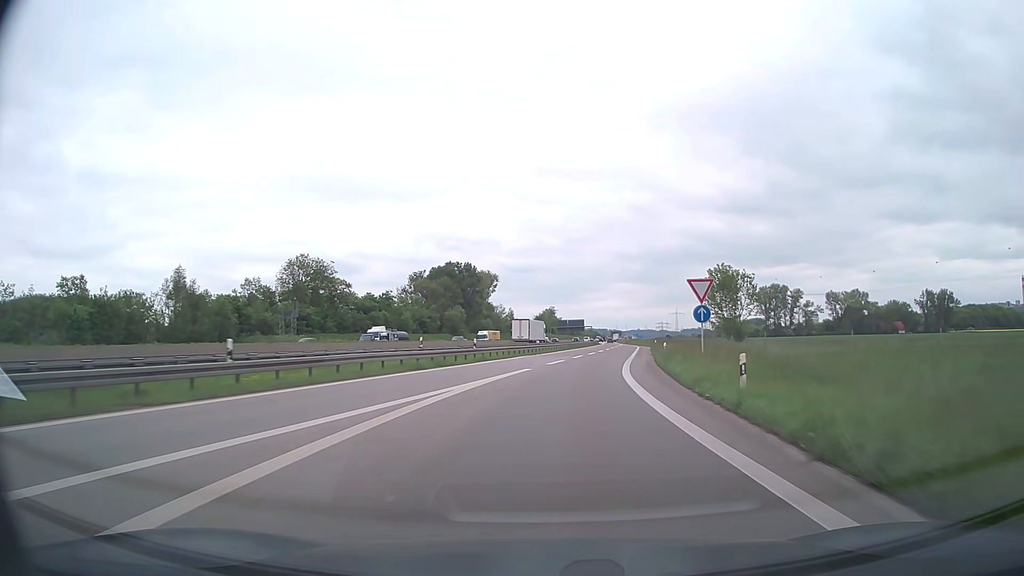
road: motorway_link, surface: asphalt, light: Day
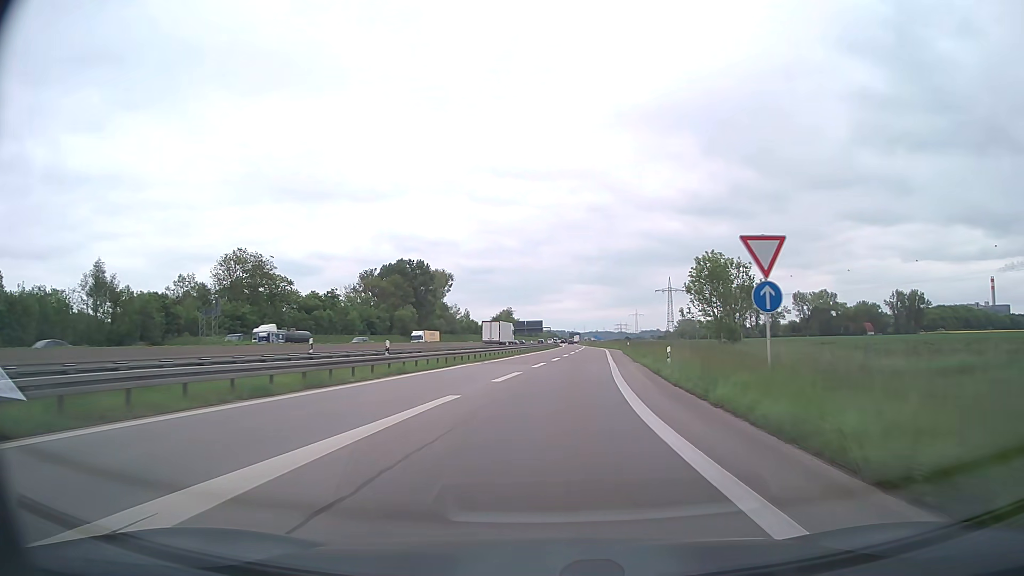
(+0.4, +13.0) m; +4°
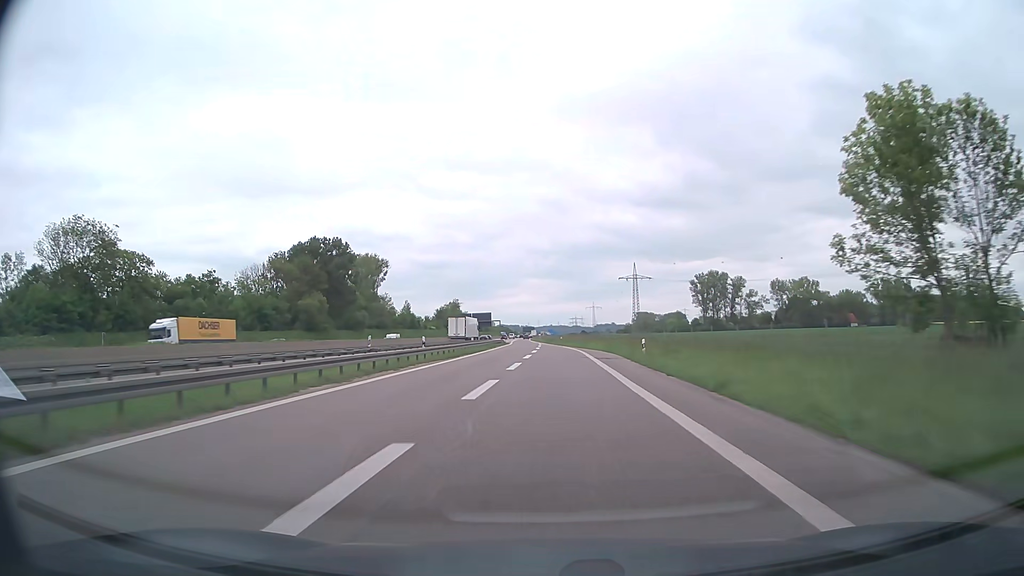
(+2.5, +43.6) m; +4°
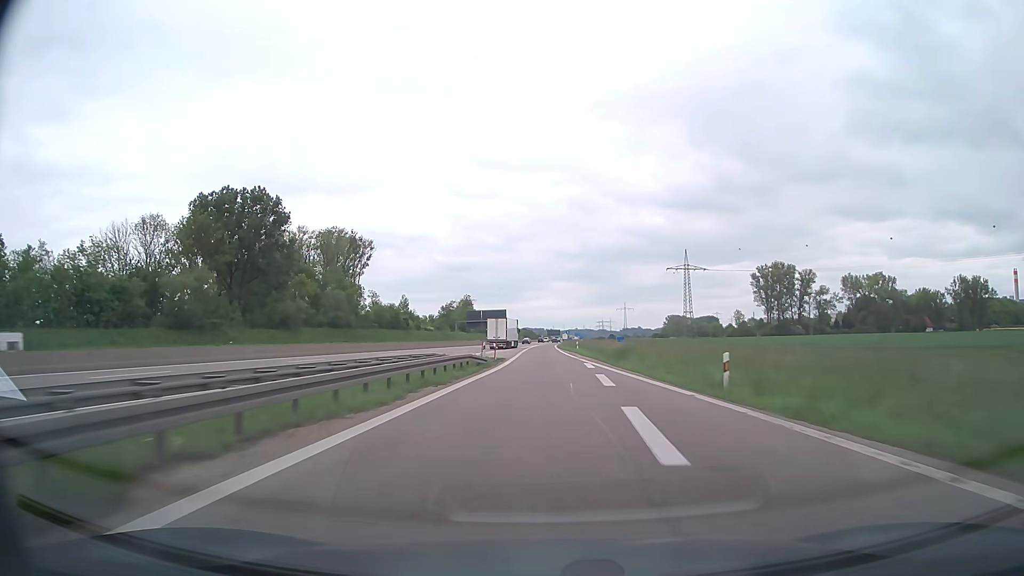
(-1.7, +67.9) m; -2°
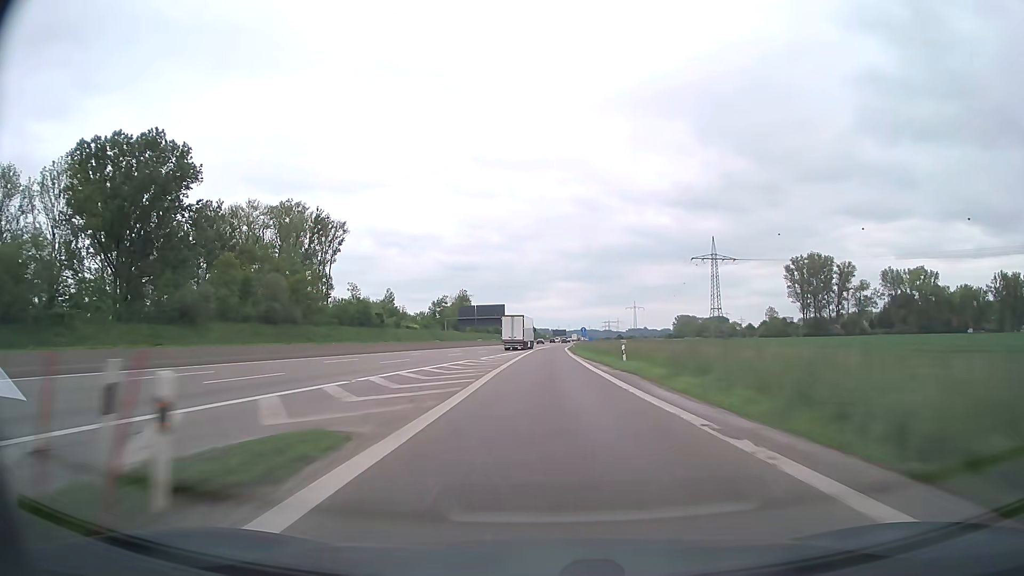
(-0.1, +37.5) m; 0°
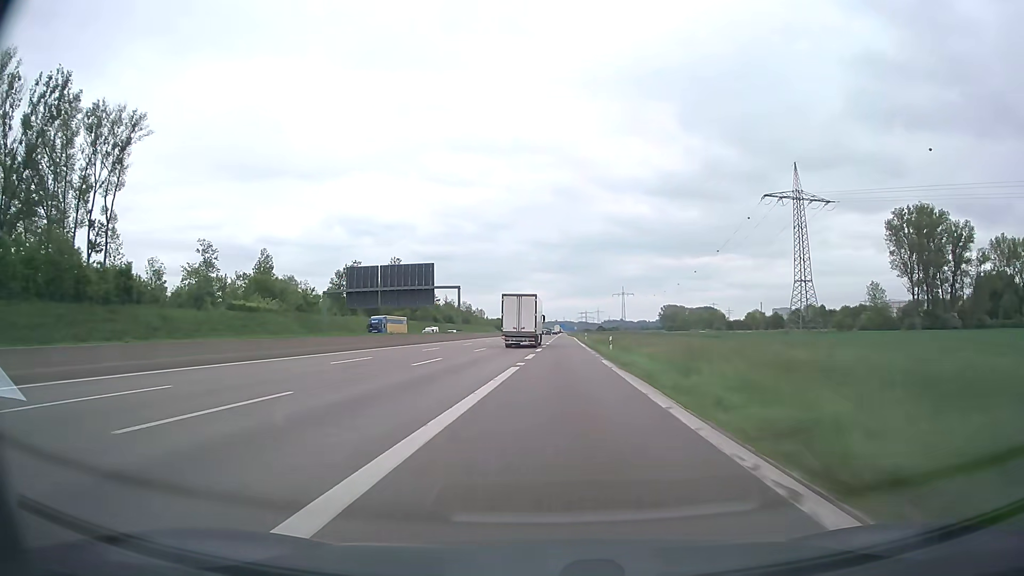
(+0.9, +98.7) m; +2°
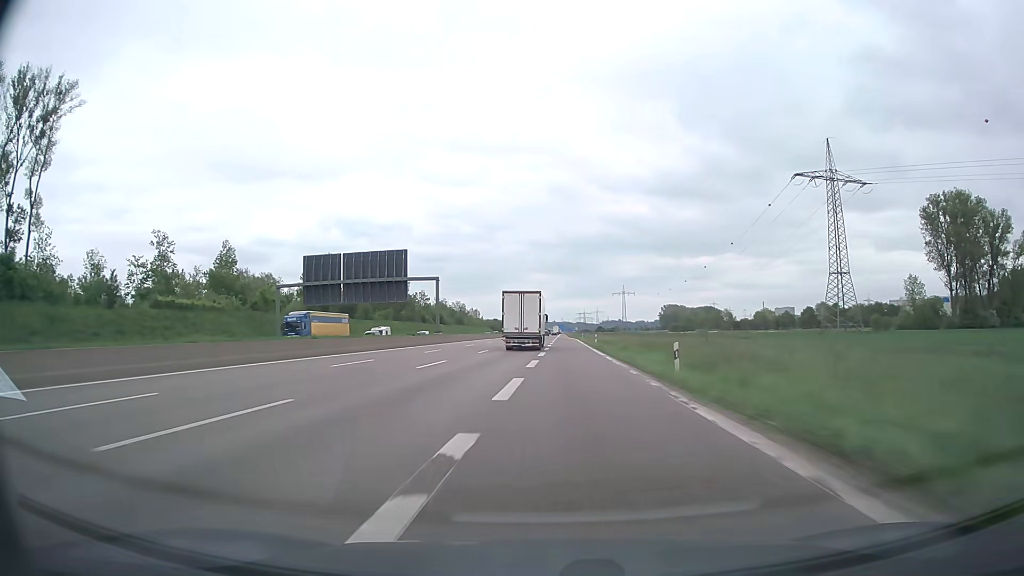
(0.0, +19.2) m; 0°
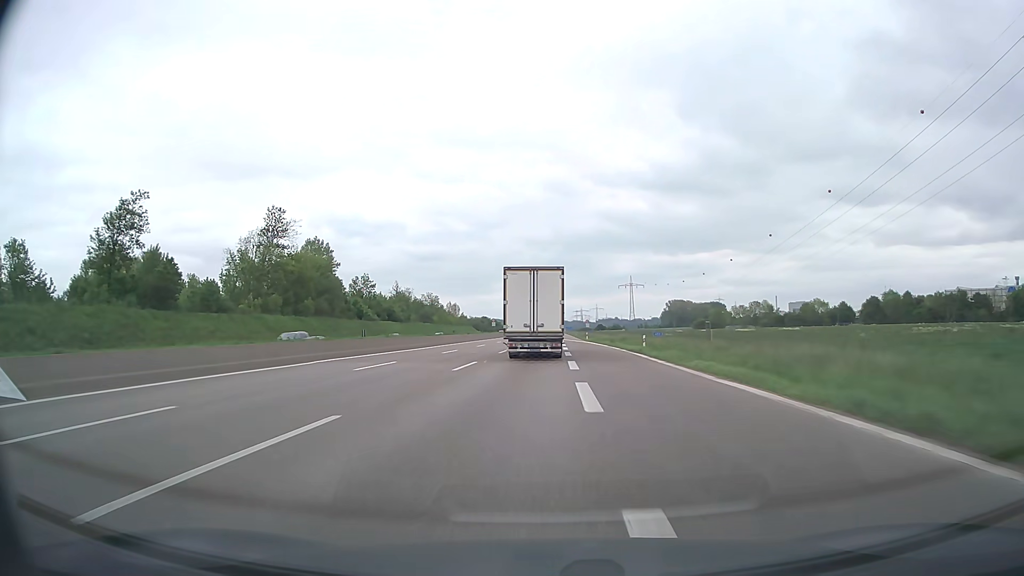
(+0.2, +73.9) m; 0°
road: motorway
(0, +10) (0, +20) (0, +30) (0, +40) (0, +50) (0, +60) (0, +70) (0, +80) (-1, +90) (-1, +100) m
